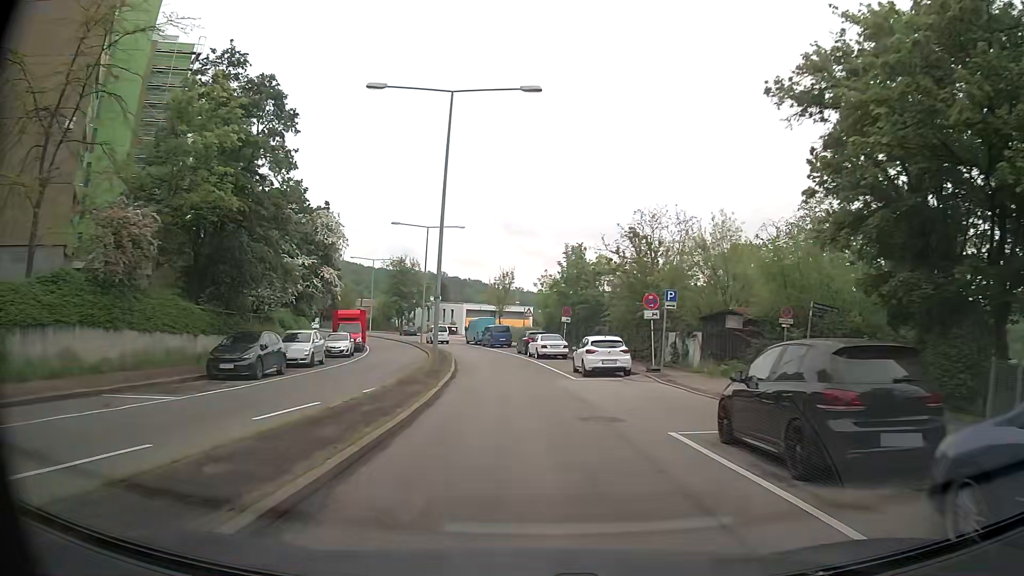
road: secondary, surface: asphalt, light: Day
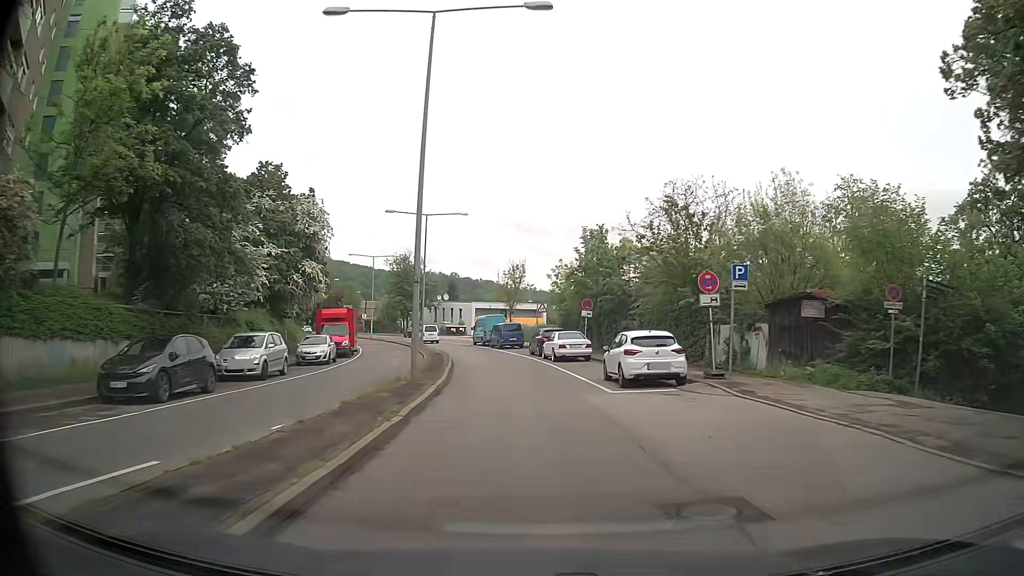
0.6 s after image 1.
(0.0, +6.8) m; -1°
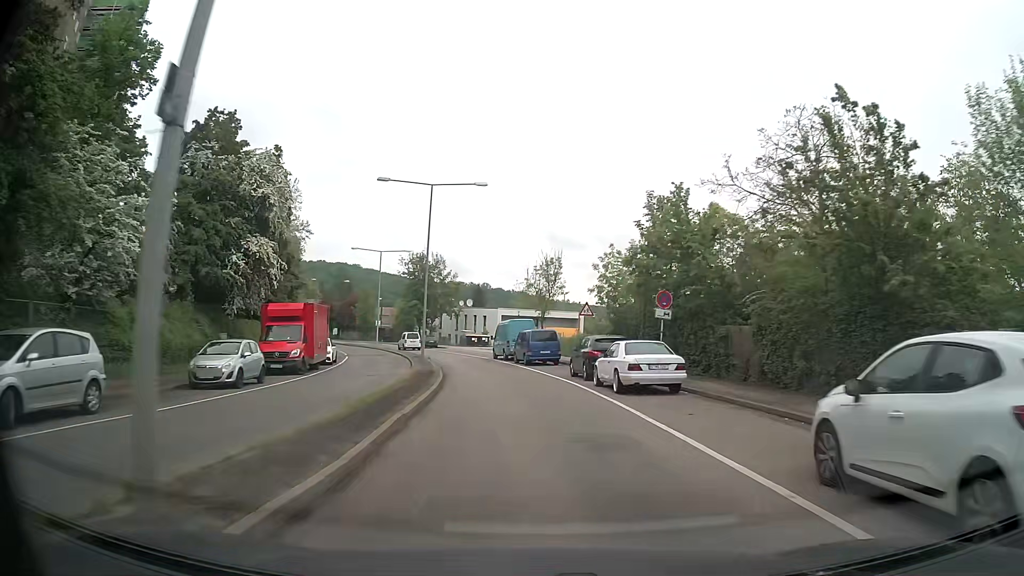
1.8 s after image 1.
(-0.4, +13.7) m; -3°
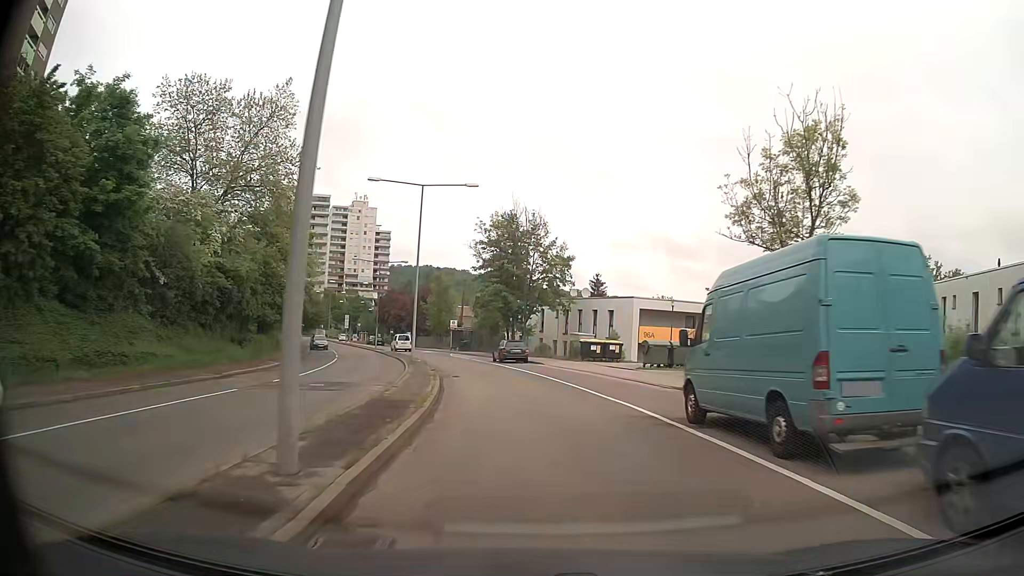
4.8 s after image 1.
(-2.9, +34.0) m; -9°
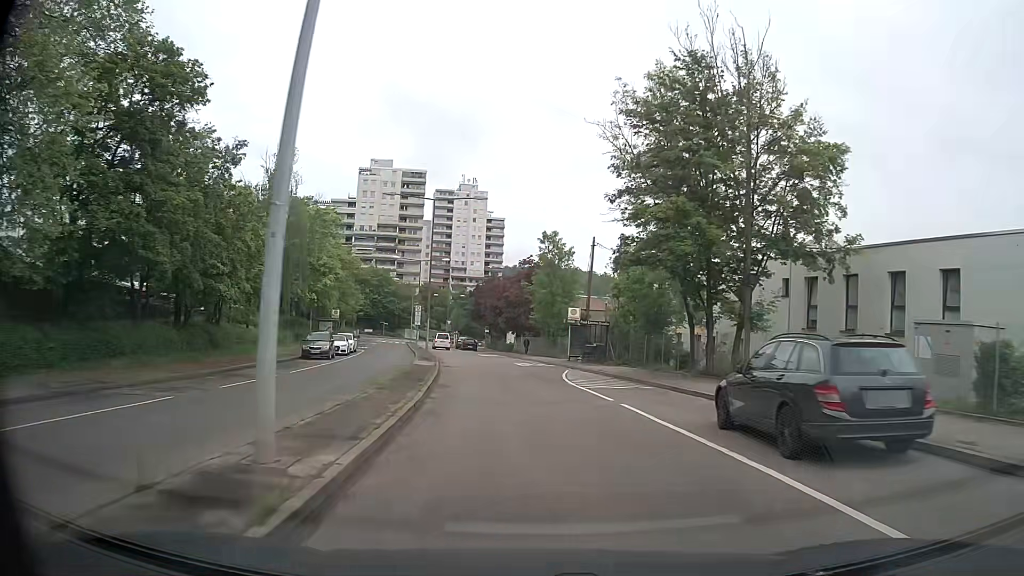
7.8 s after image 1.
(-3.3, +33.9) m; -11°
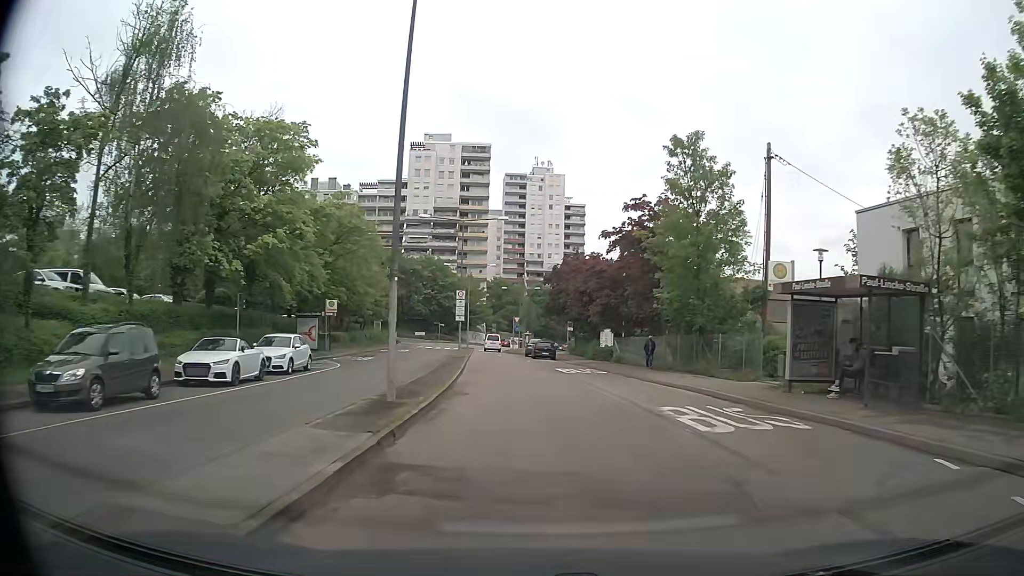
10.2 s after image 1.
(-1.7, +26.6) m; -6°
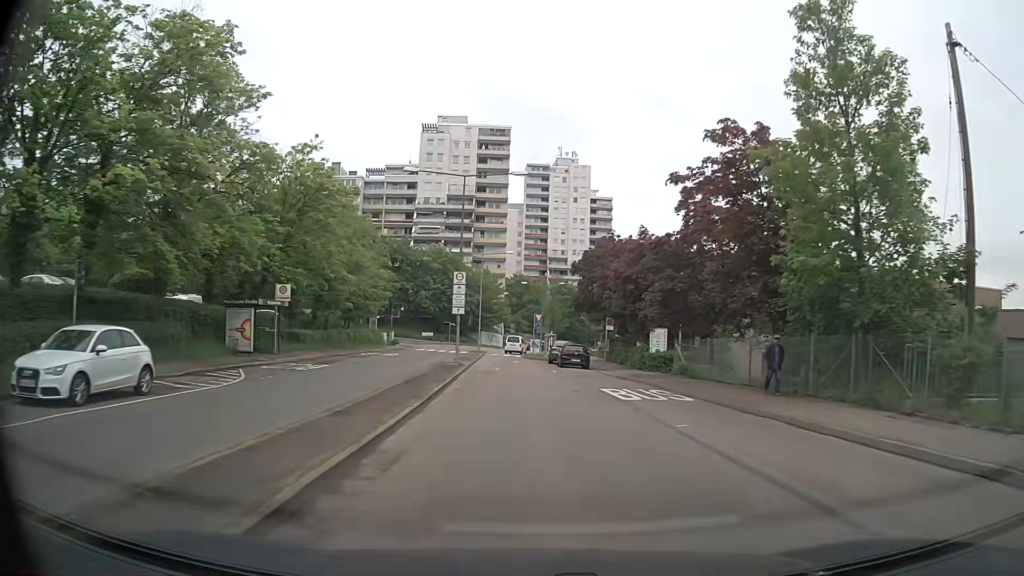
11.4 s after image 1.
(-0.4, +13.1) m; -2°
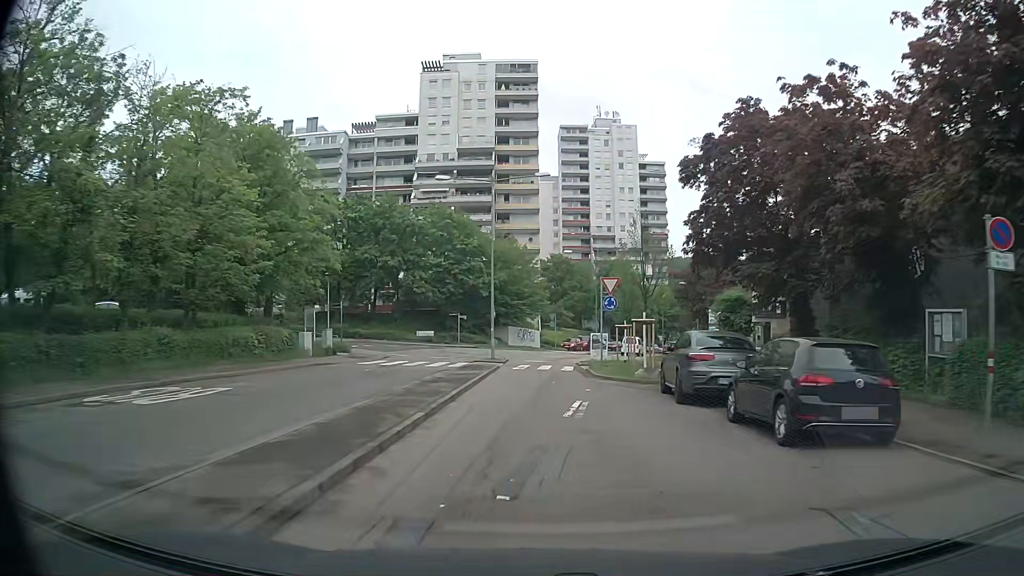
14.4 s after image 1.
(-1.2, +31.0) m; -4°
(0, +10) (0, +20) (0, +30) (+1, +40) (+4, +49) (+7, +59) (+10, +69) (+14, +78) (+17, +87) (+22, +96) m
